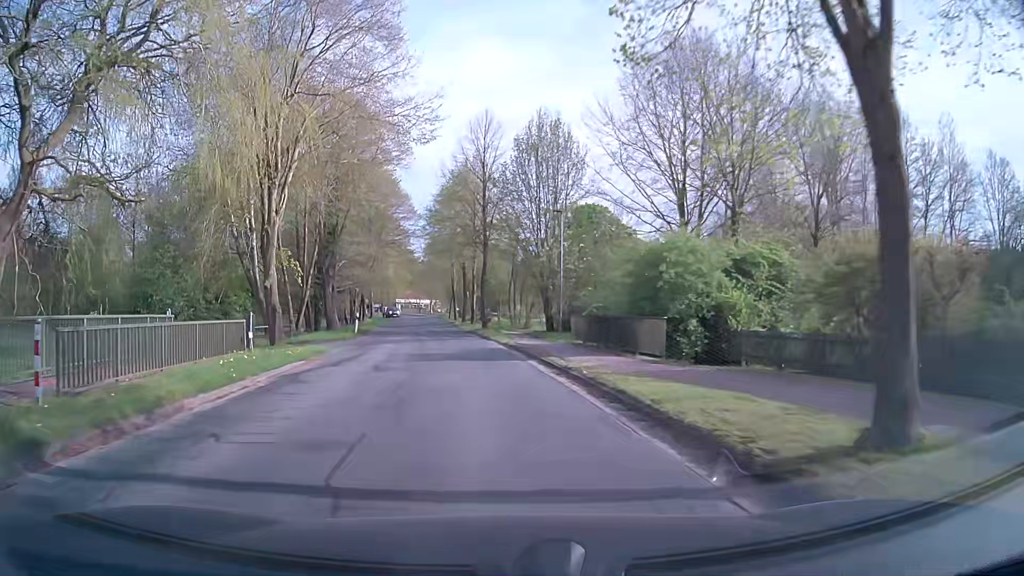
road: secondary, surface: asphalt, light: Day
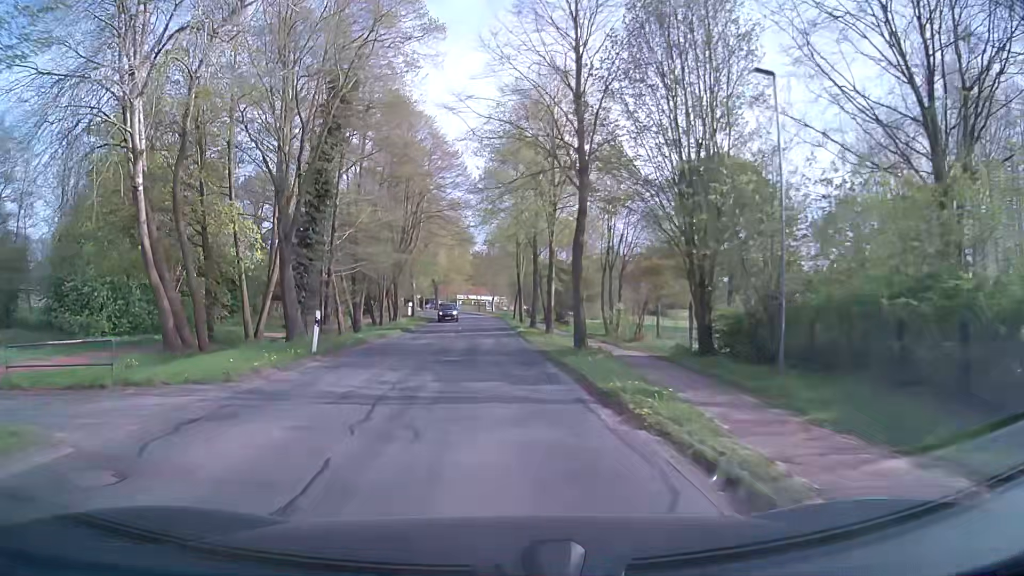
(-1.3, +21.0) m; -6°
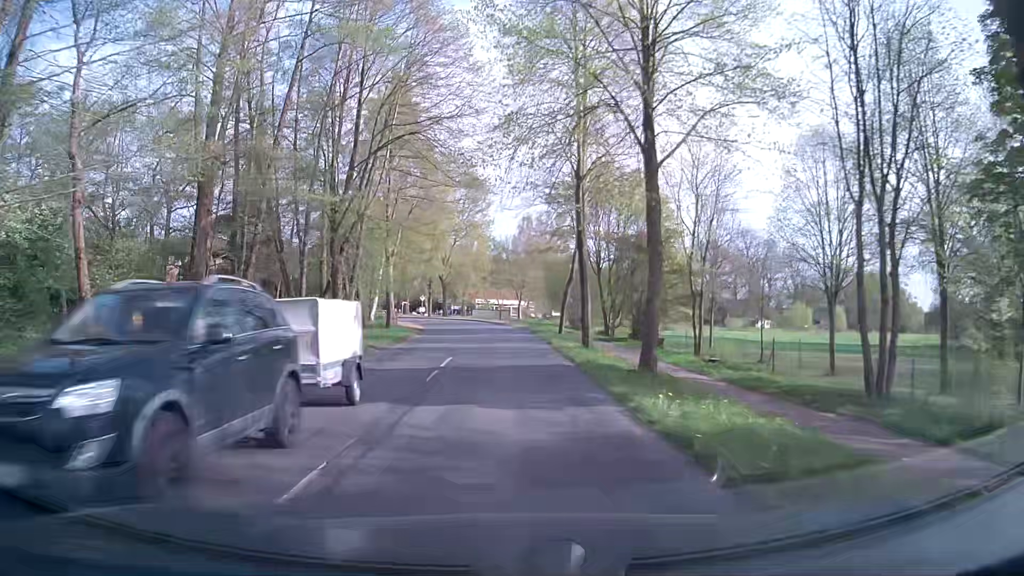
(-0.7, +28.3) m; -1°
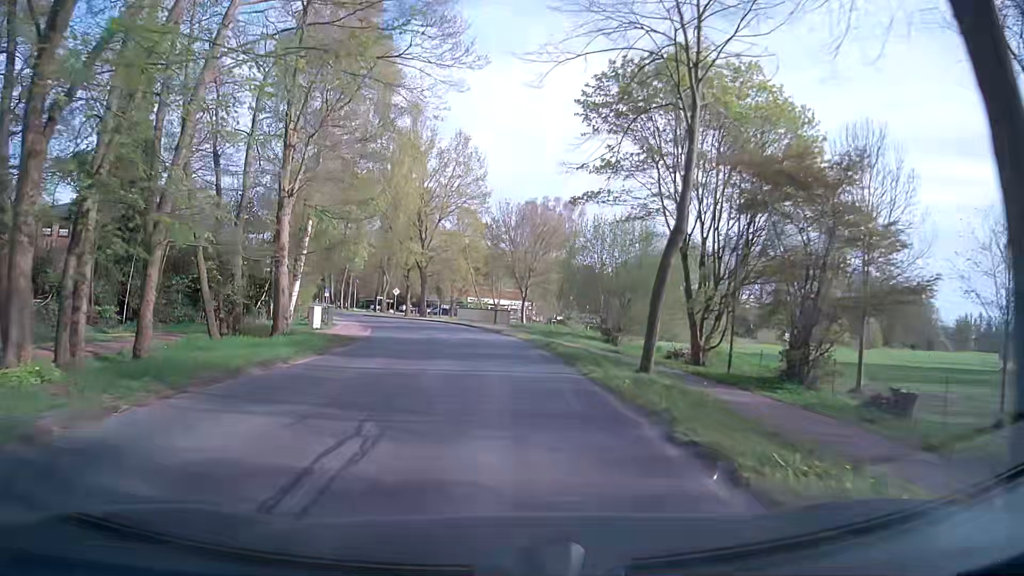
(-0.4, +21.3) m; -1°
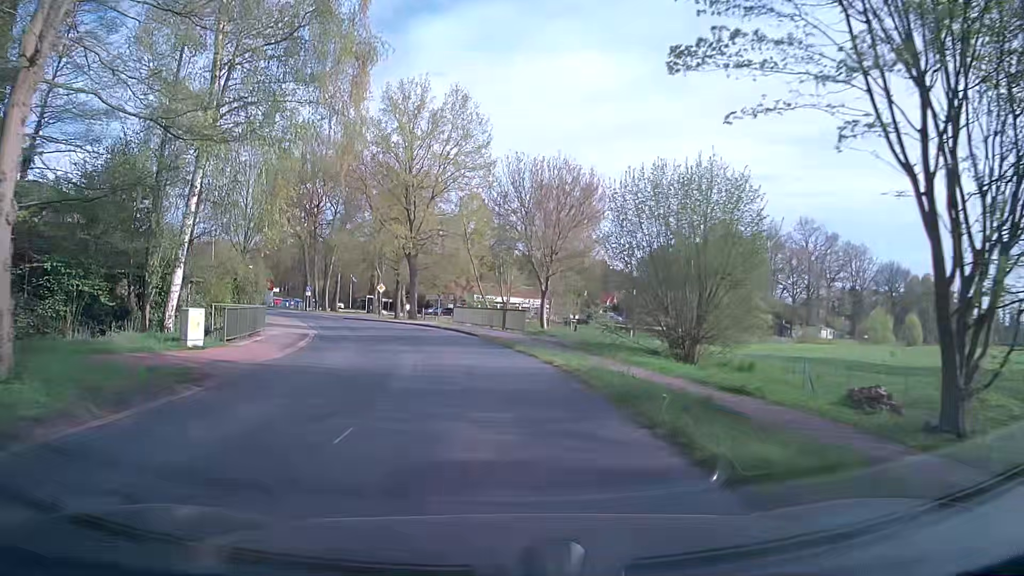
(0.0, +14.2) m; 0°
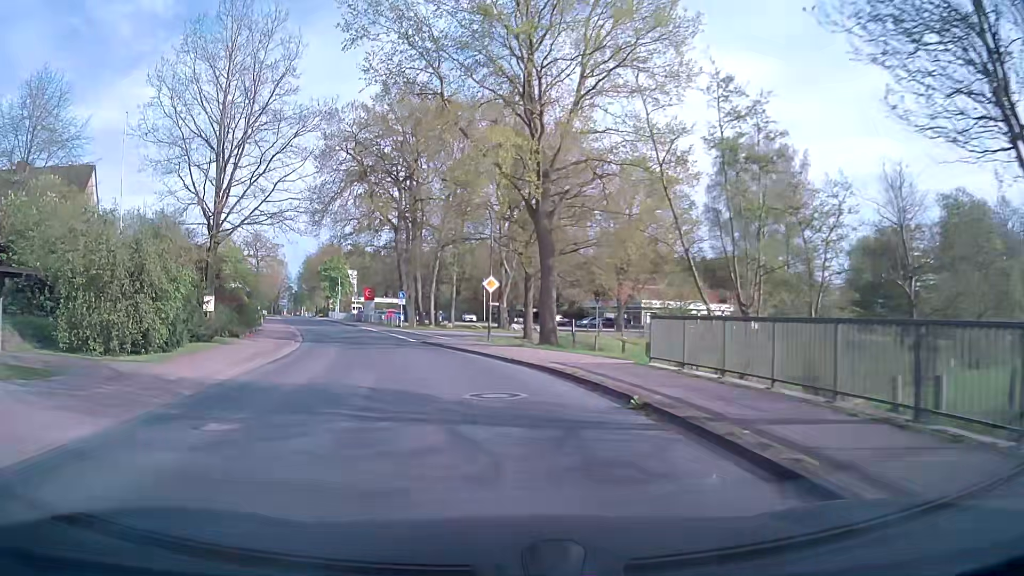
(-2.6, +27.8) m; -12°
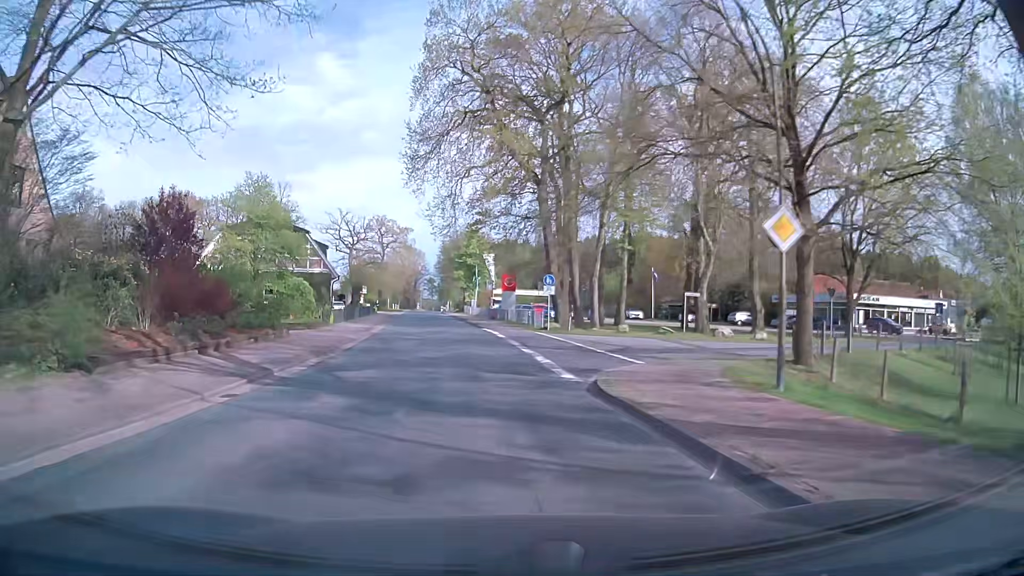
(-2.7, +20.4) m; -13°
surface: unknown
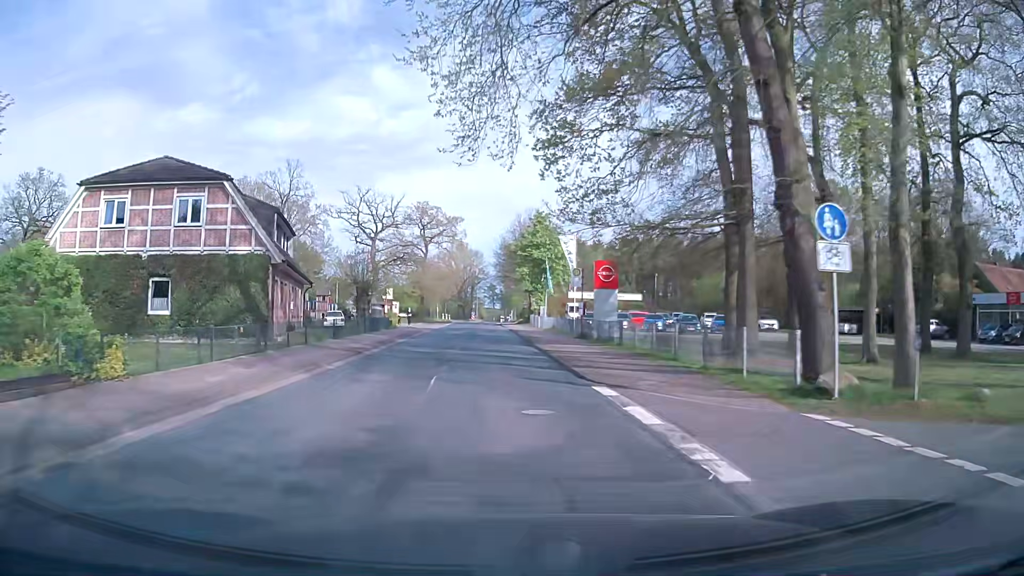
(-1.8, +27.3) m; -6°
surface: asphalt
(0, +10) (0, +20) (0, +30) (-1, +40) (-1, +50) (-2, +60) (-2, +70) (-2, +80) (-3, +90) (-3, +100) m
